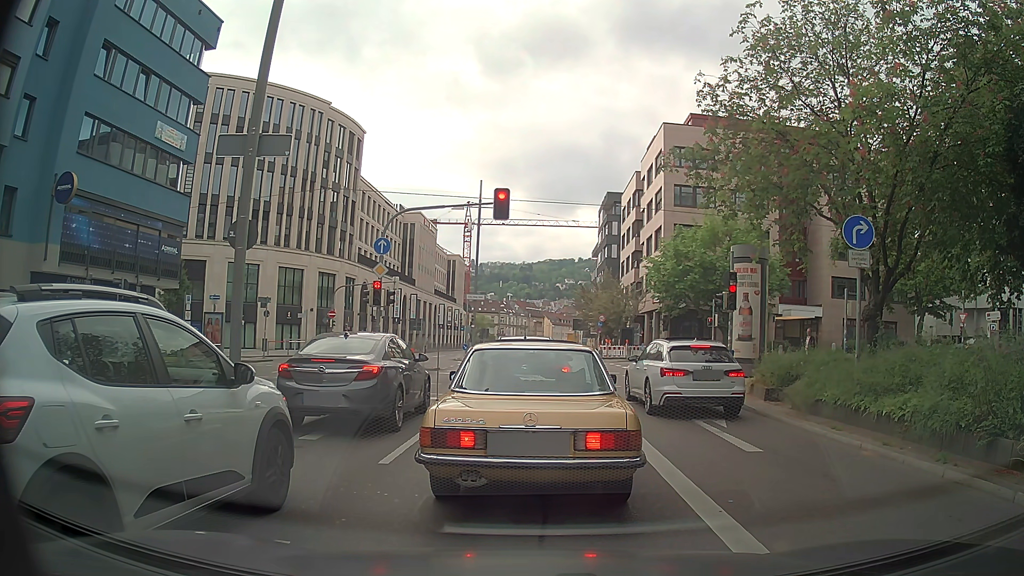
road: primary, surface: asphalt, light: Day
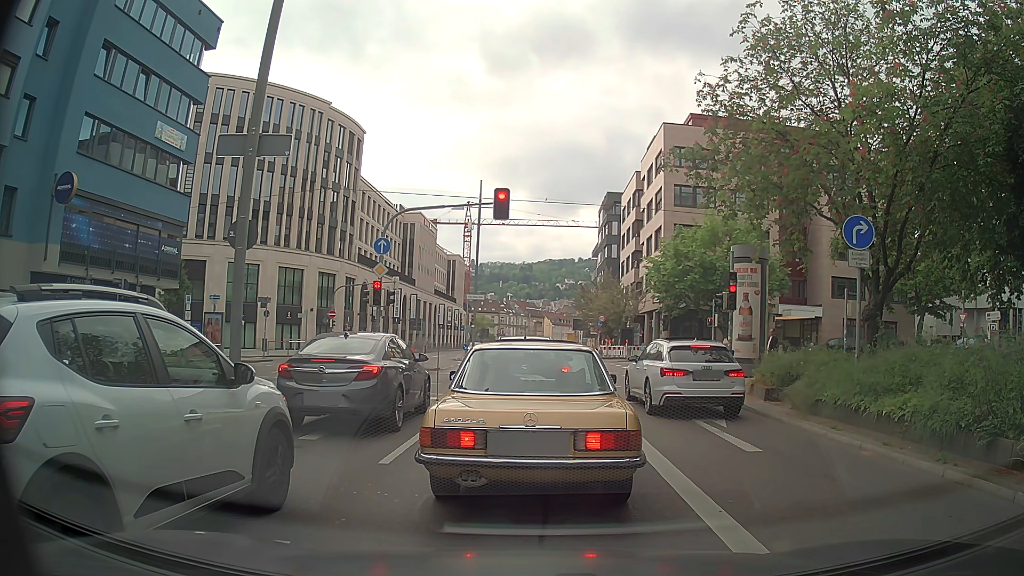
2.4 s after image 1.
(0.0, 0.0) m; 0°
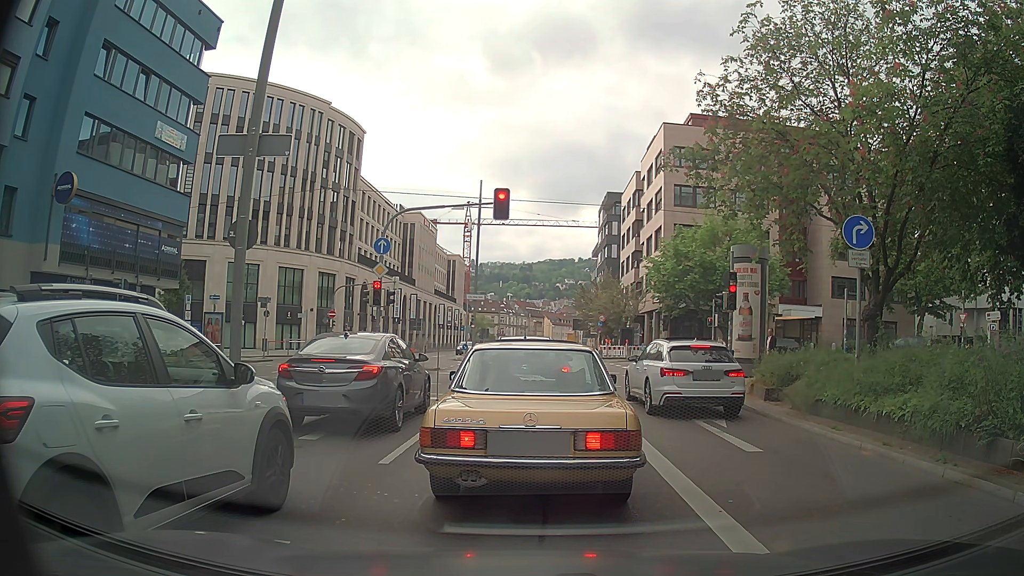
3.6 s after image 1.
(0.0, 0.0) m; 0°
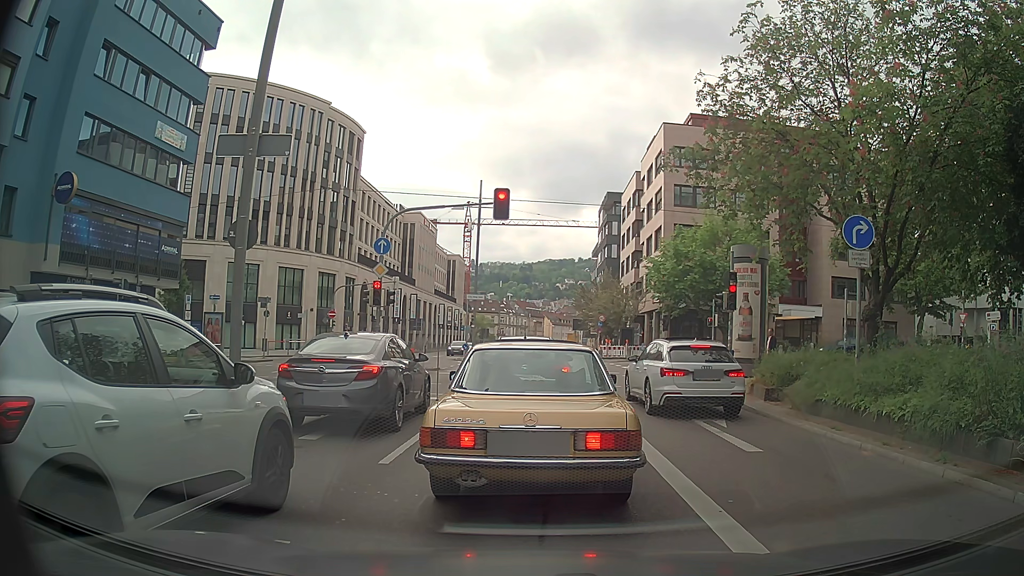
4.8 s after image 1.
(0.0, 0.0) m; 0°
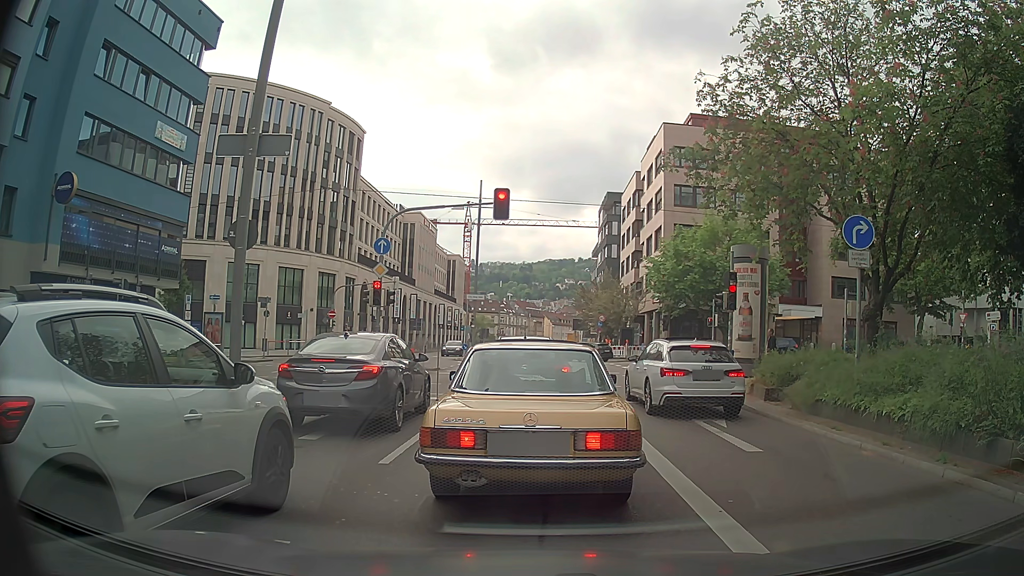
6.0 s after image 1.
(0.0, 0.0) m; 0°
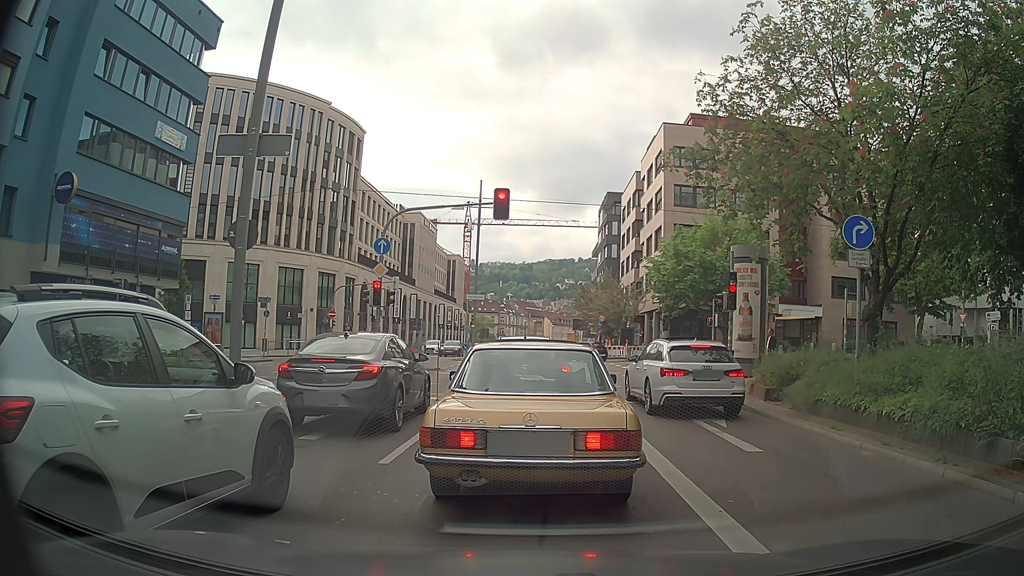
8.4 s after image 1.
(0.0, 0.0) m; 0°
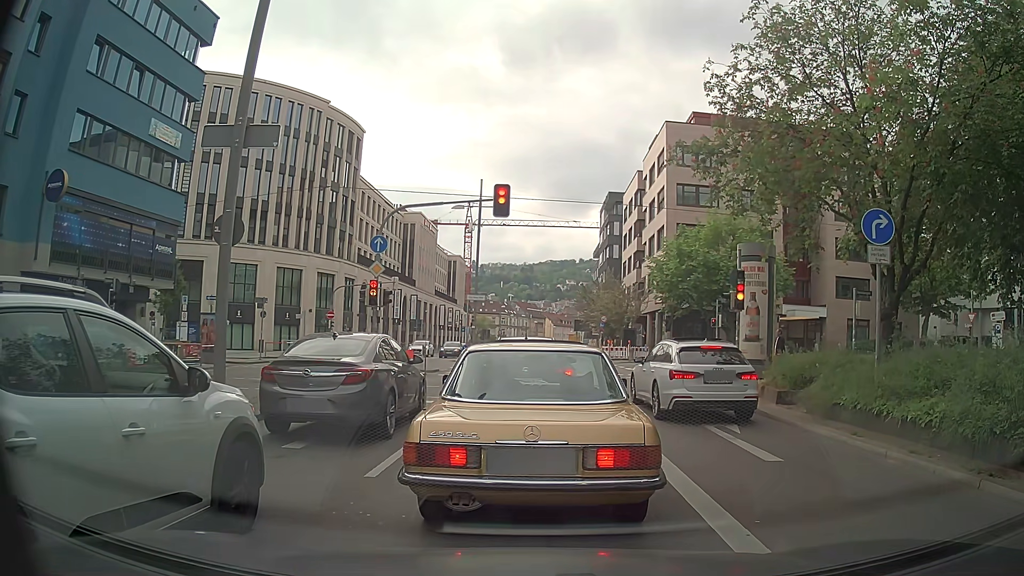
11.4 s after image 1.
(0.0, +0.7) m; 0°
